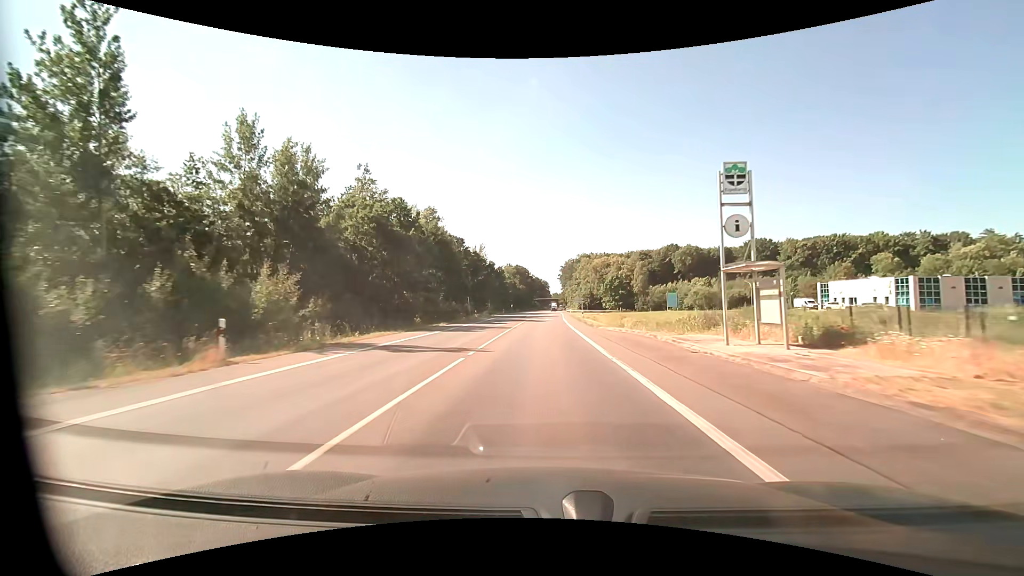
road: primary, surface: asphalt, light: Day
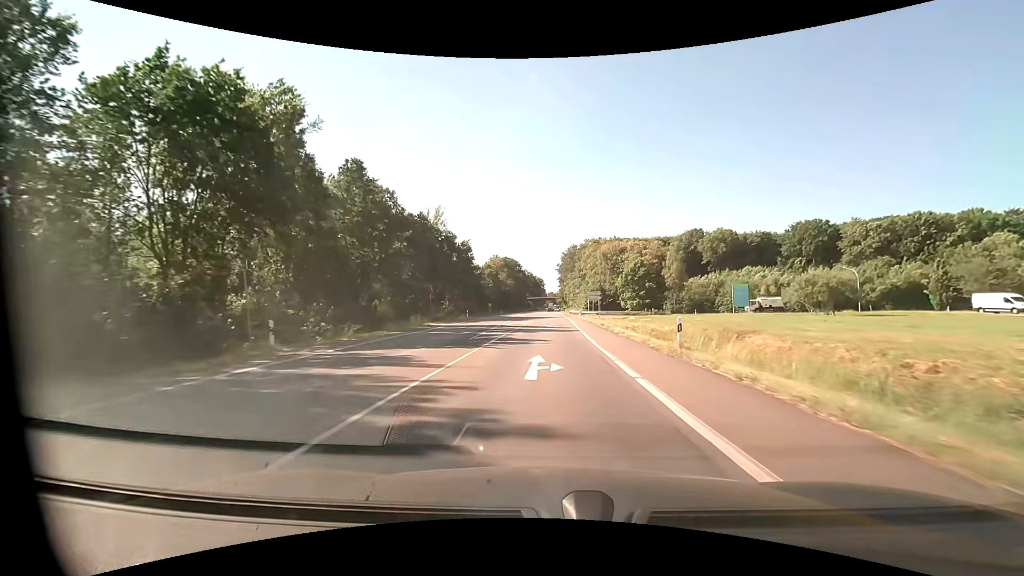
(+0.2, +46.5) m; 0°
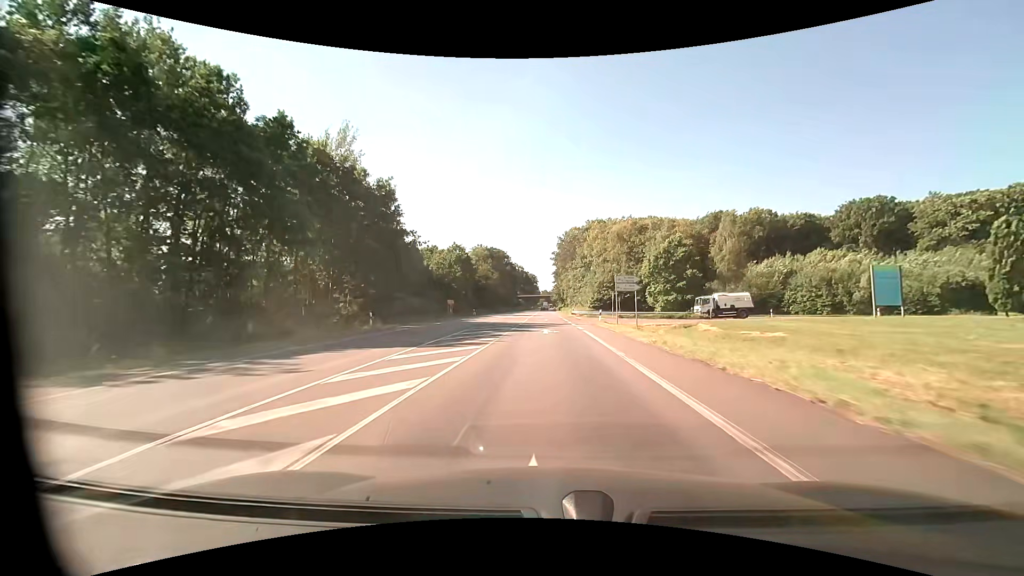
(+0.3, +34.9) m; +1°
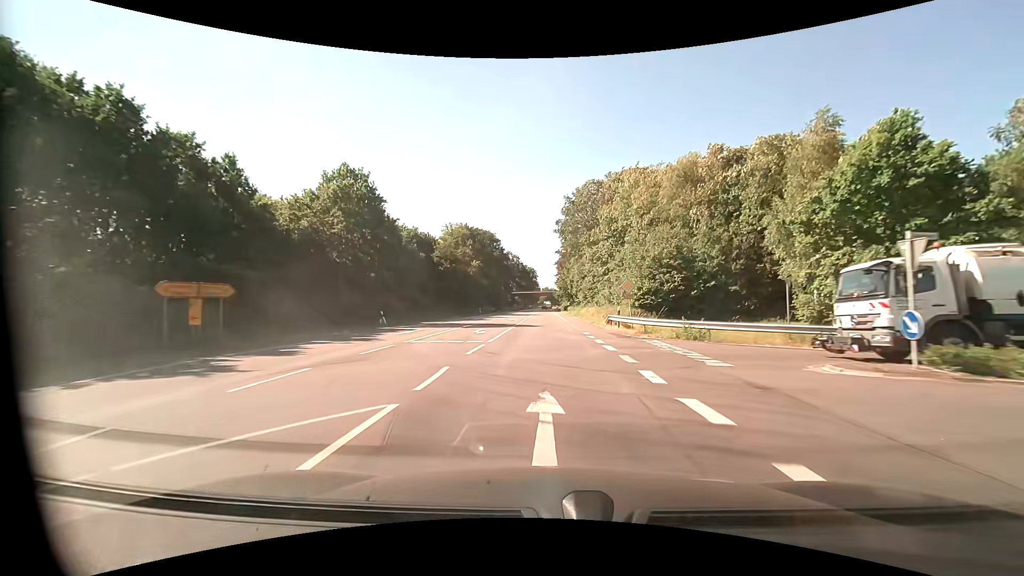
(-0.1, +46.5) m; 0°
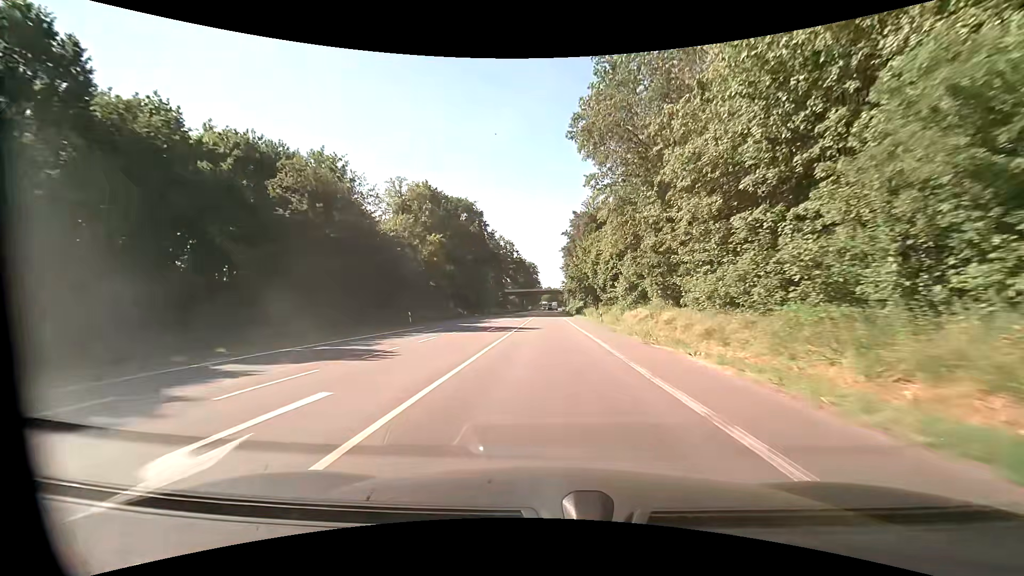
(-0.1, +46.5) m; 0°
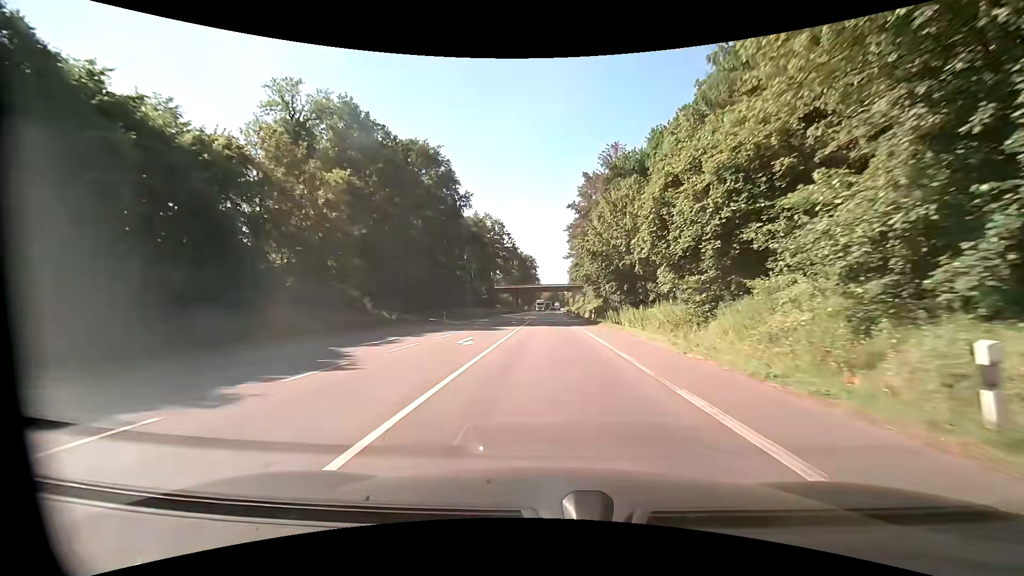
(-0.1, +34.9) m; 0°
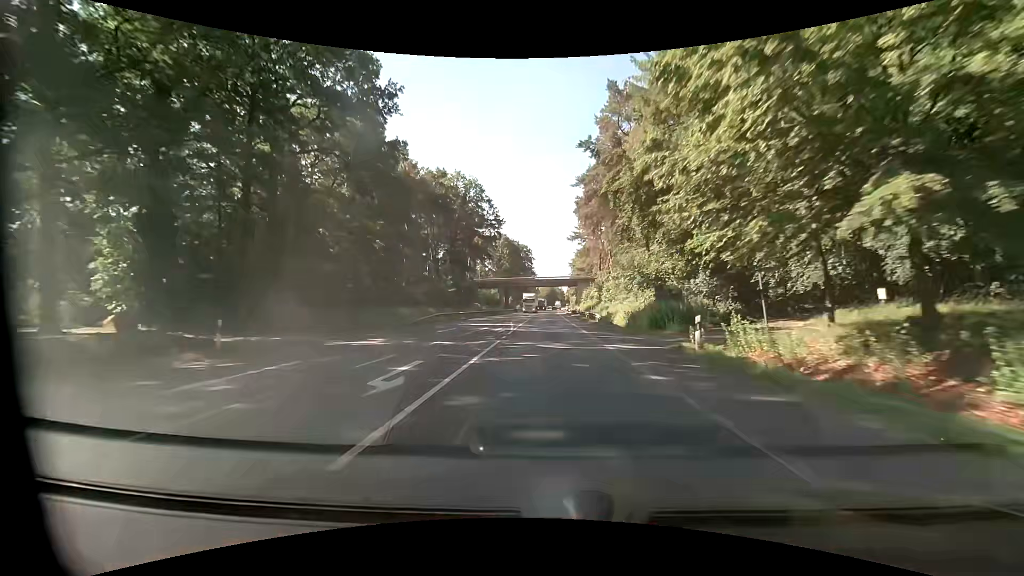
(+0.1, +34.9) m; +1°
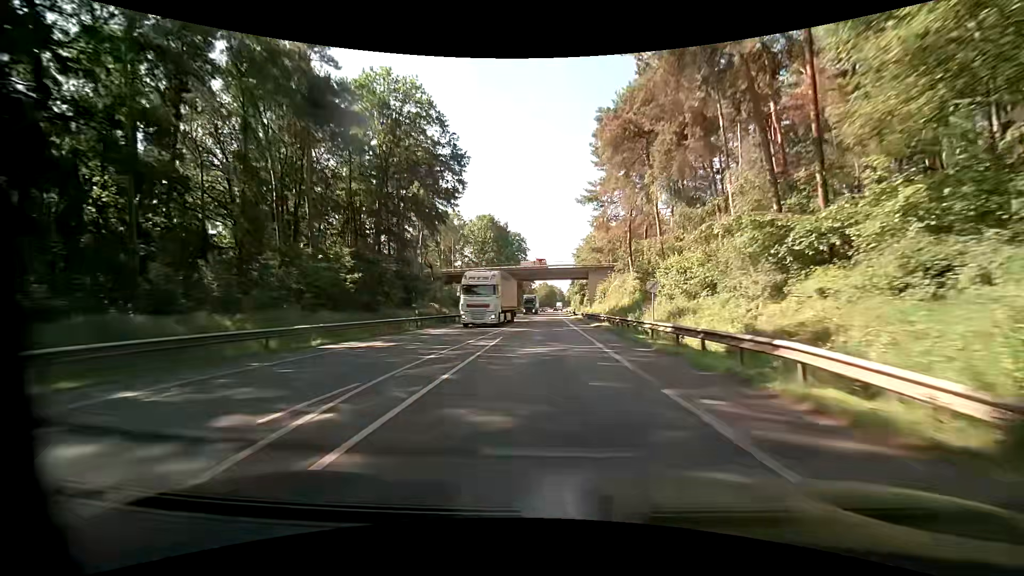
(-0.1, +35.0) m; 0°
(0, +10) (0, +20) (0, +30) (0, +40) (0, +50) (0, +60) (0, +70) (0, +80) (0, +90) (0, +100) m
